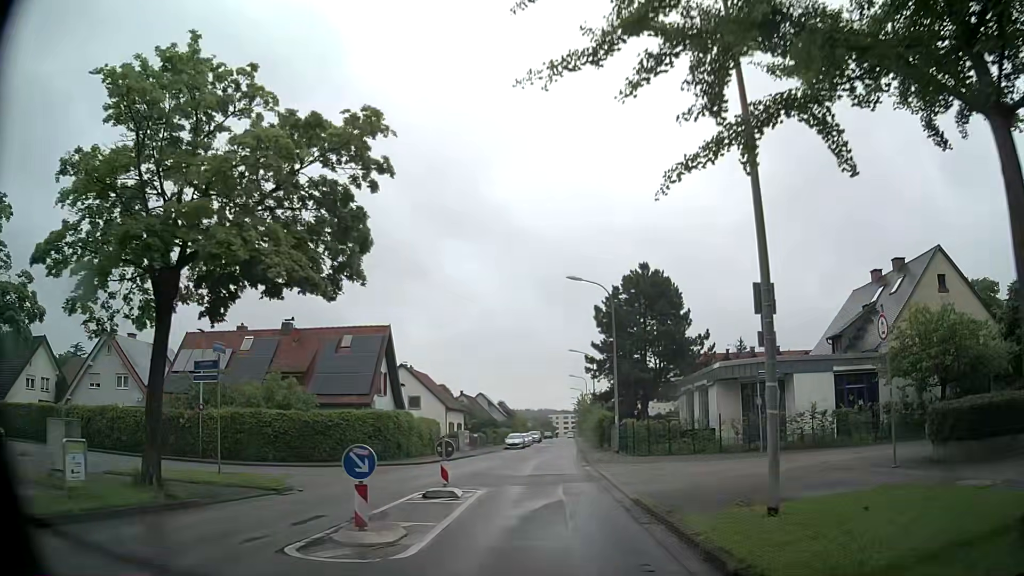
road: residential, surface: asphalt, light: Day
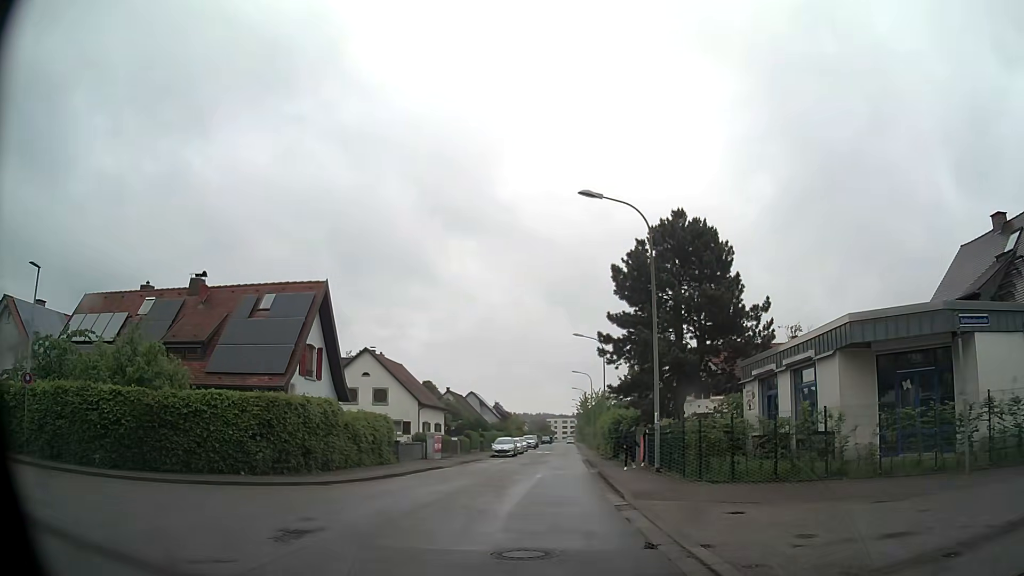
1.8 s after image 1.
(0.0, +13.3) m; 0°
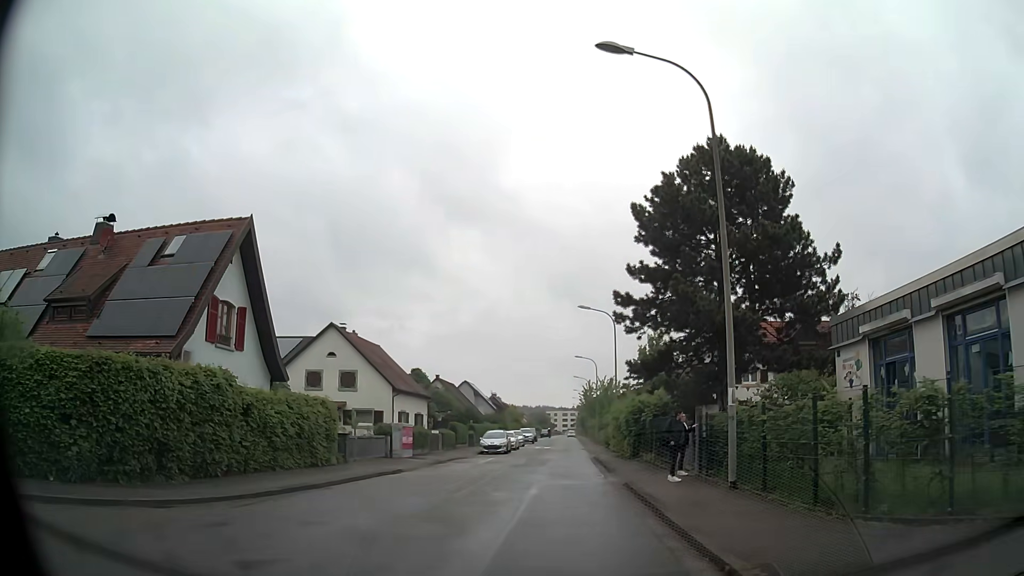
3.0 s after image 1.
(-0.1, +8.9) m; 0°
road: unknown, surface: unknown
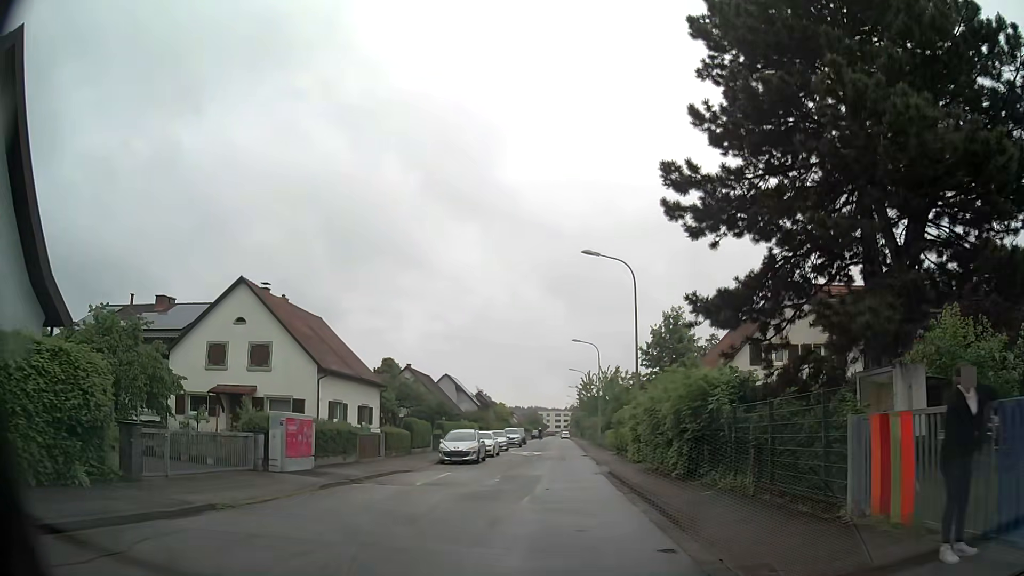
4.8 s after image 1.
(+0.1, +13.5) m; 0°
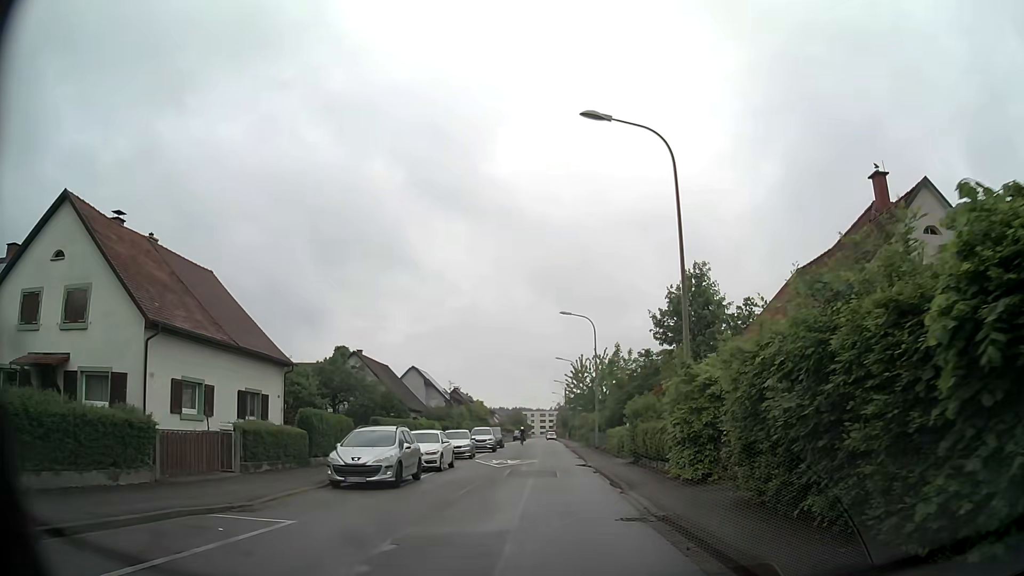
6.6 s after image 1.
(+0.2, +13.6) m; +2°
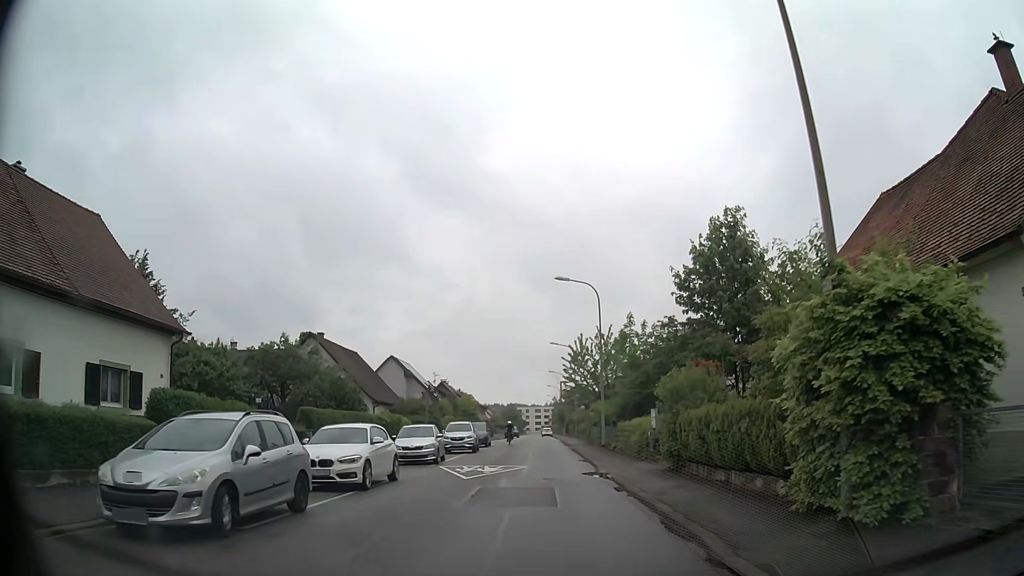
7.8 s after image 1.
(0.0, +9.1) m; 0°
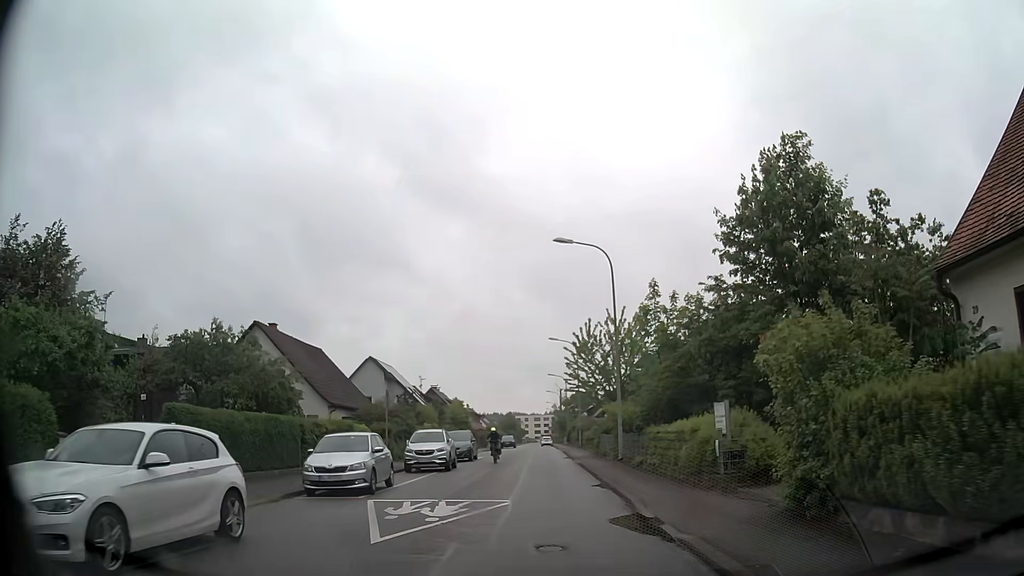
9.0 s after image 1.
(0.0, +9.0) m; 0°
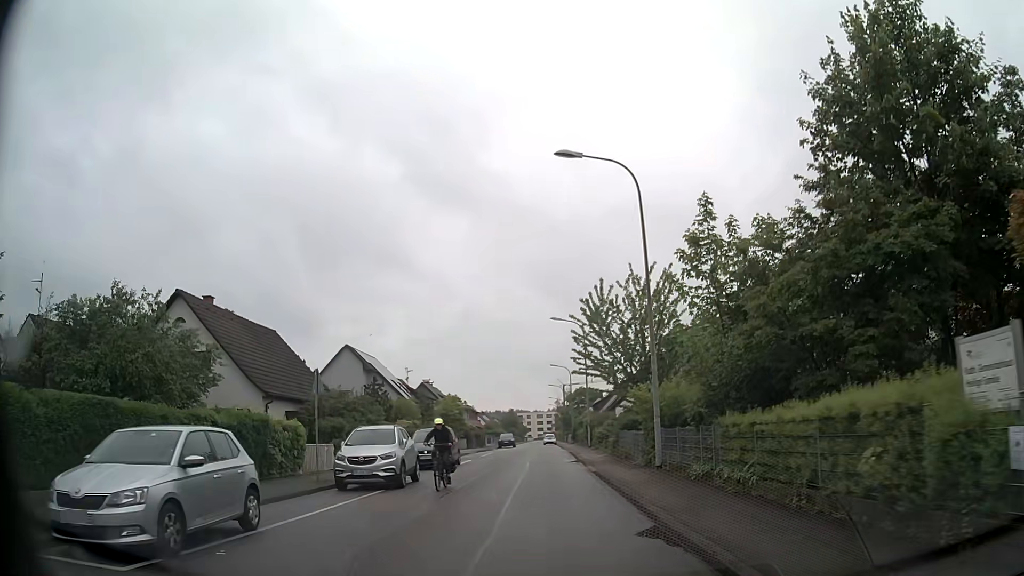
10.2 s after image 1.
(0.0, +8.9) m; -1°
(0, +10) (0, +20) (0, +30) (0, +40) (0, +50) (0, +60) (0, +70) (-1, +80) (-2, +90) (-2, +100) m
